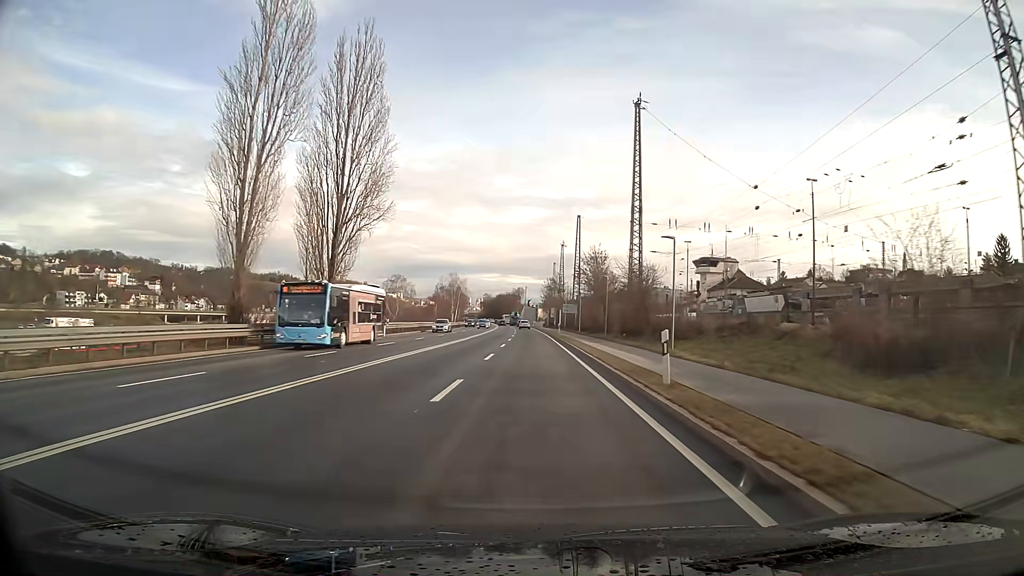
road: primary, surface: asphalt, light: Day
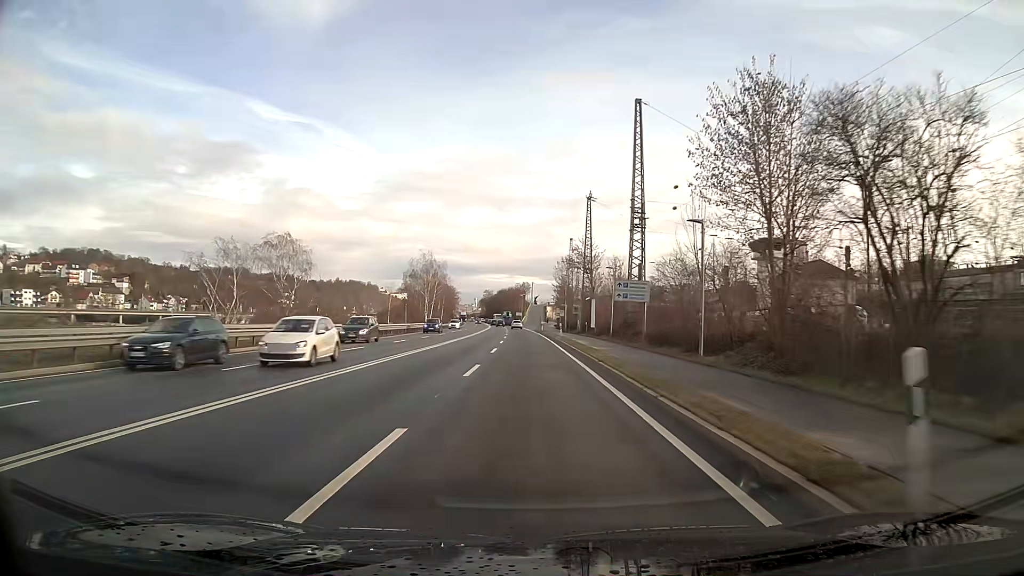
(-0.3, +55.3) m; -1°
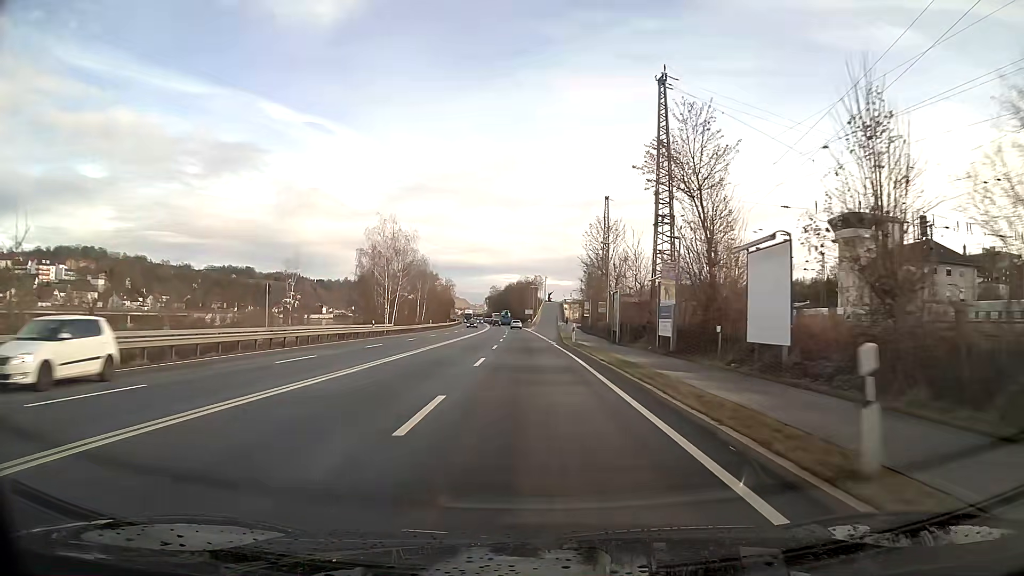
(-0.4, +44.6) m; -1°
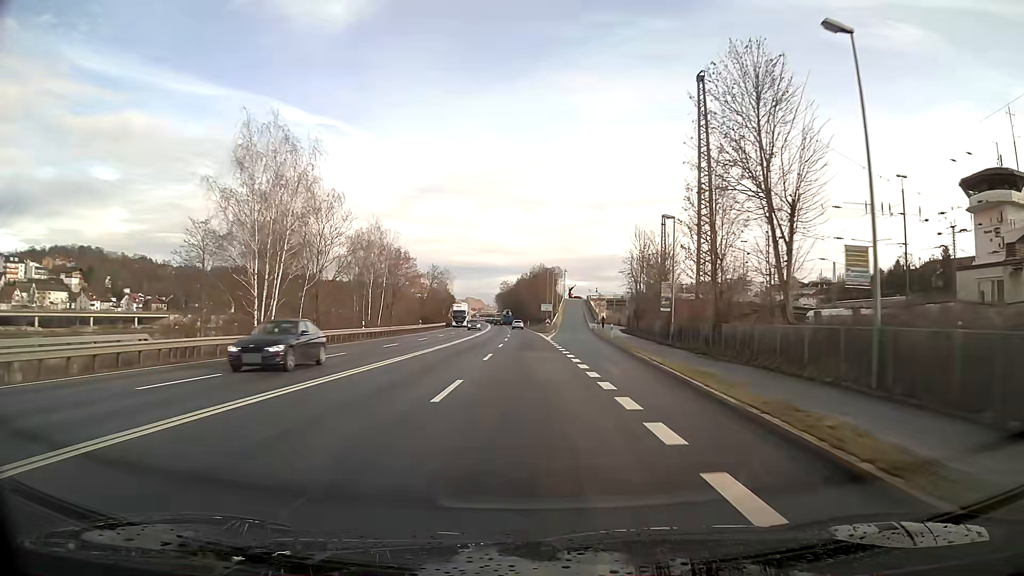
(-0.6, +44.9) m; -1°
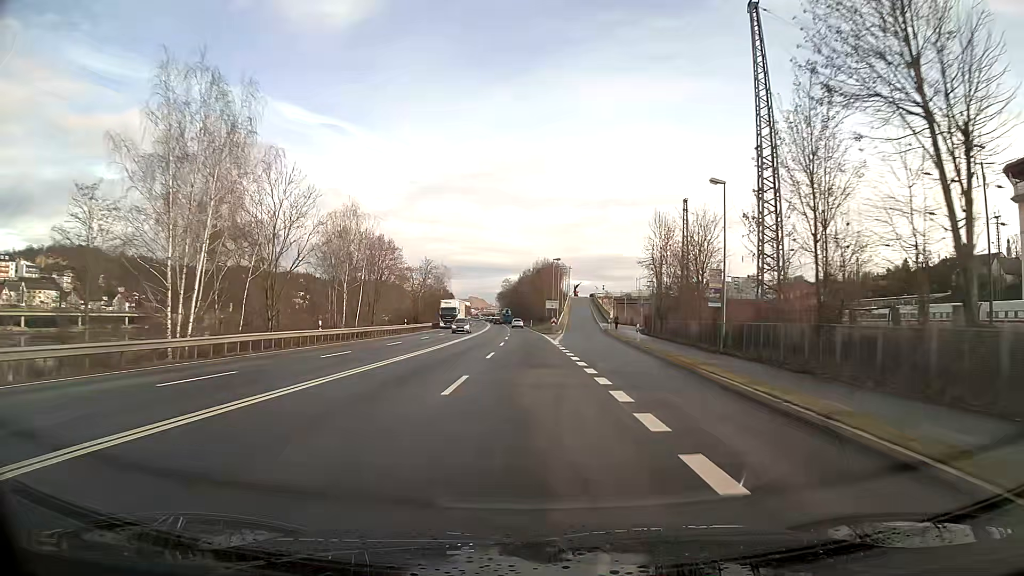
(0.0, +11.3) m; 0°
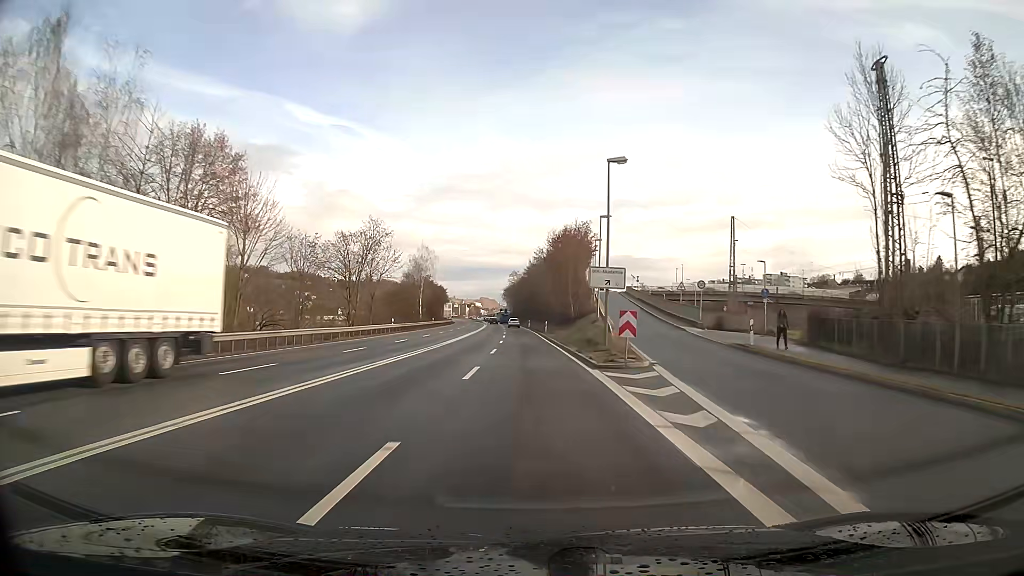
(-0.4, +45.2) m; -1°
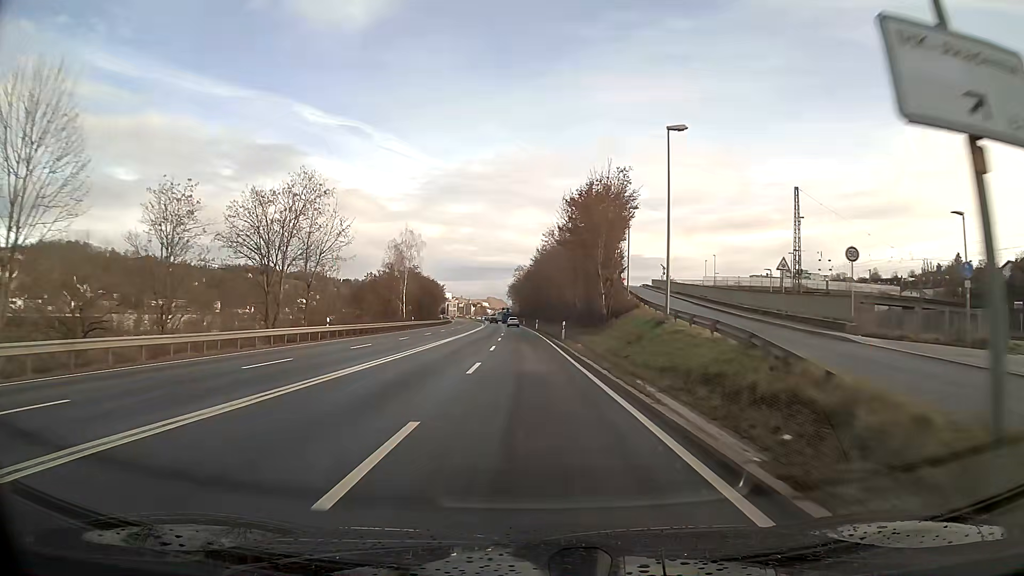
(-0.1, +22.7) m; -1°
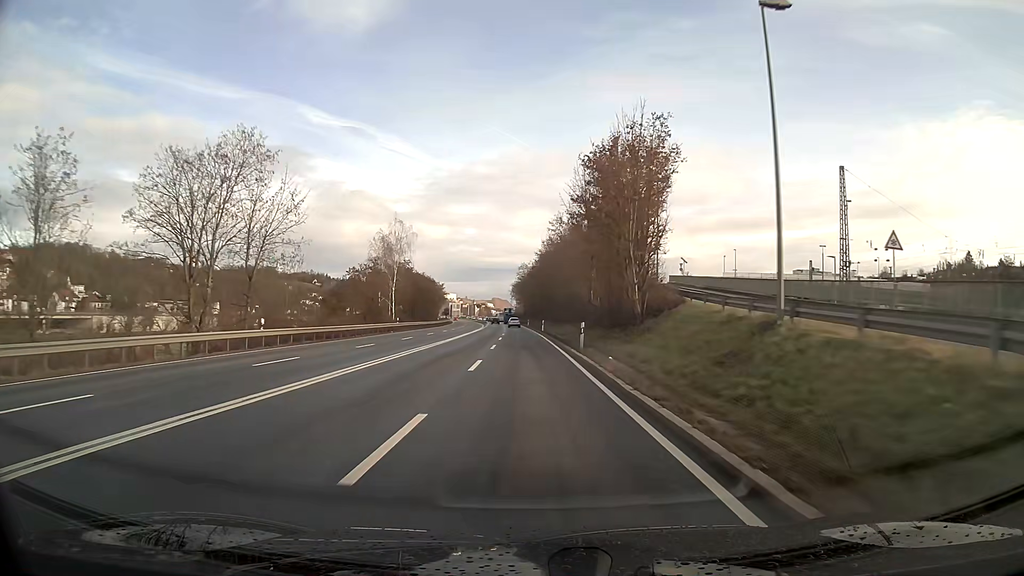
(0.0, +11.3) m; 0°
